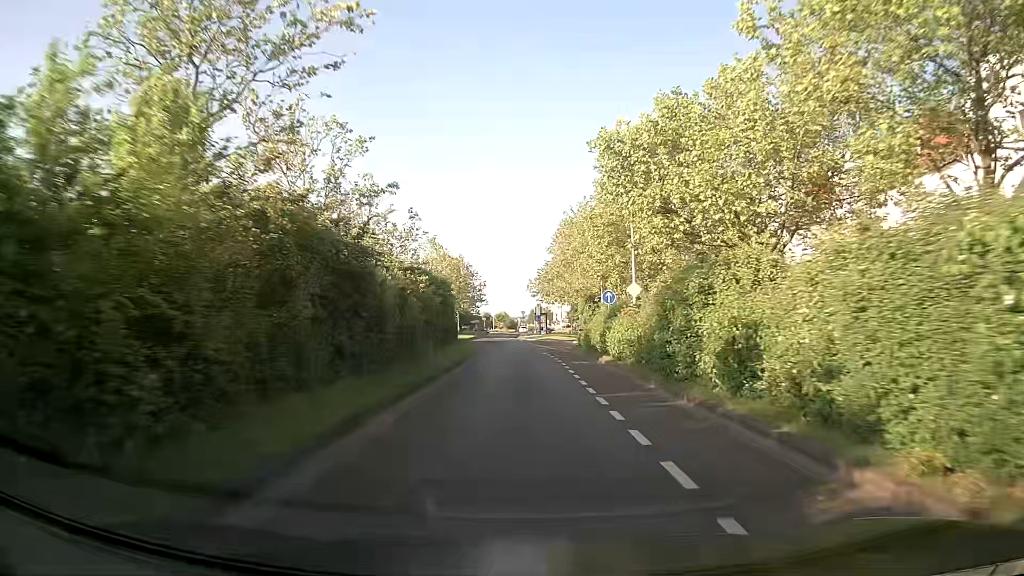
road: secondary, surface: asphalt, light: Day
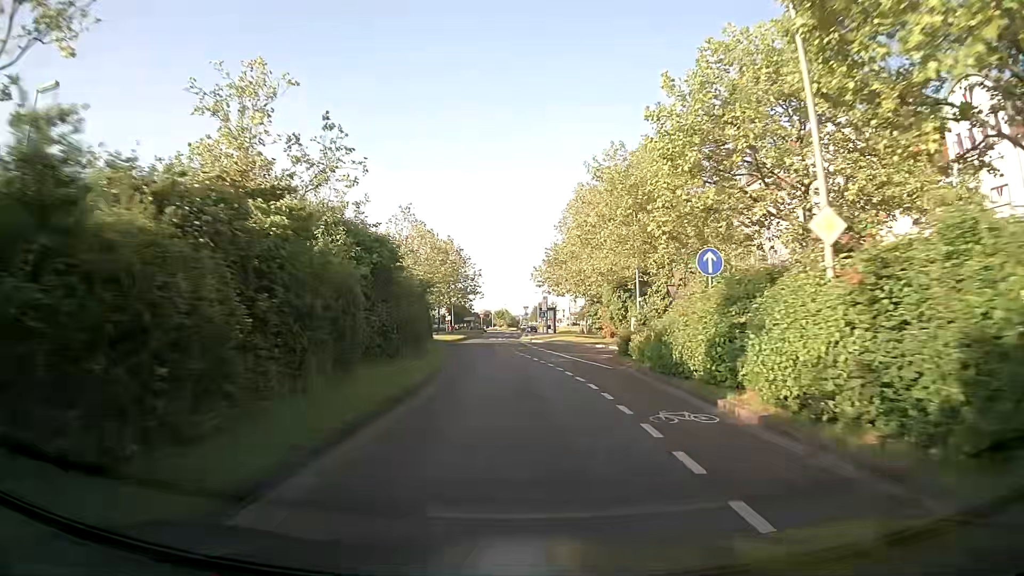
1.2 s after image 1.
(+0.1, +15.9) m; 0°
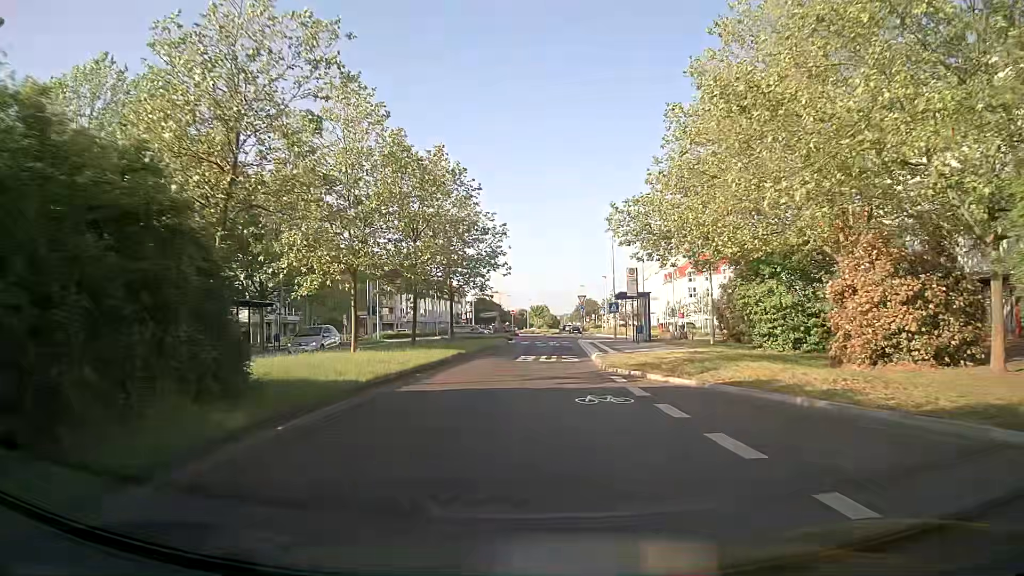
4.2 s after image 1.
(-1.3, +35.5) m; -3°
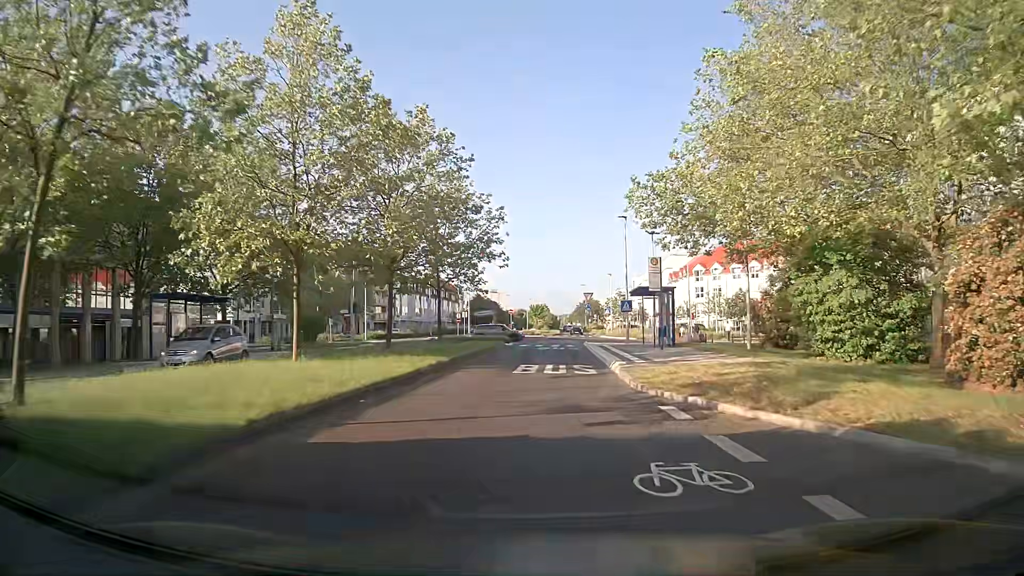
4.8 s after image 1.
(0.0, +6.0) m; 0°
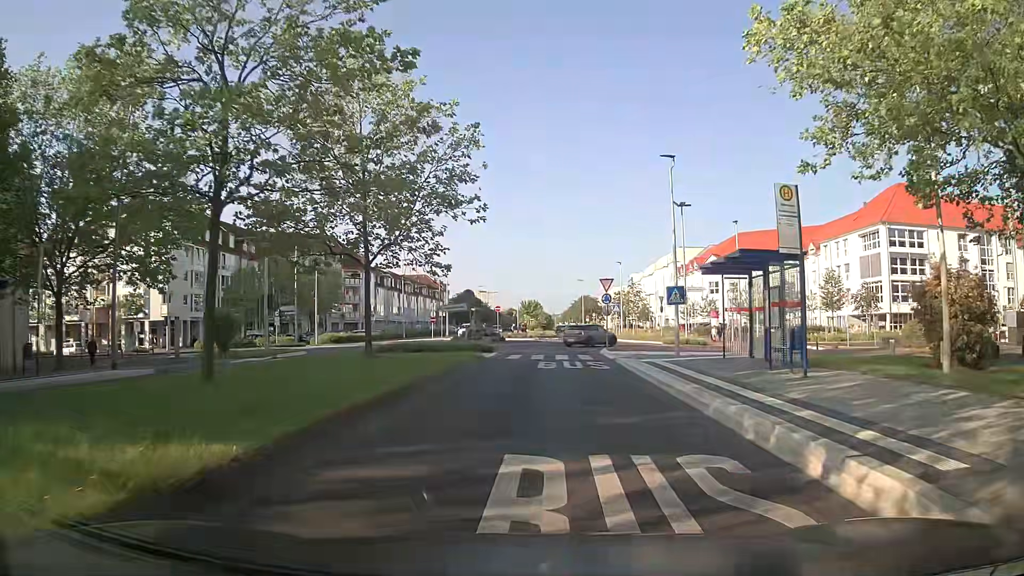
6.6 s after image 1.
(+0.1, +15.4) m; +1°
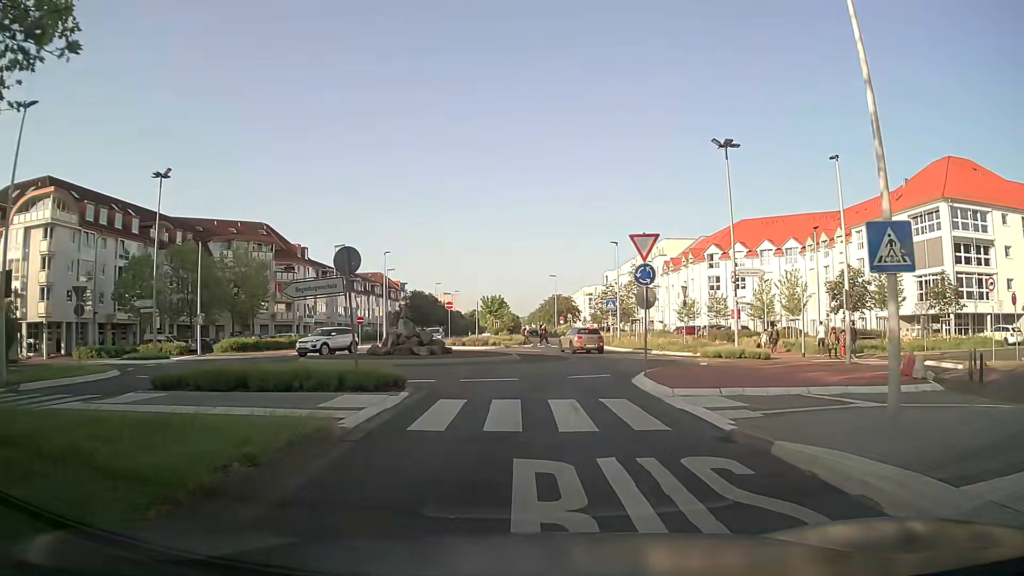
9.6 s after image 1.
(+0.4, +17.7) m; +2°
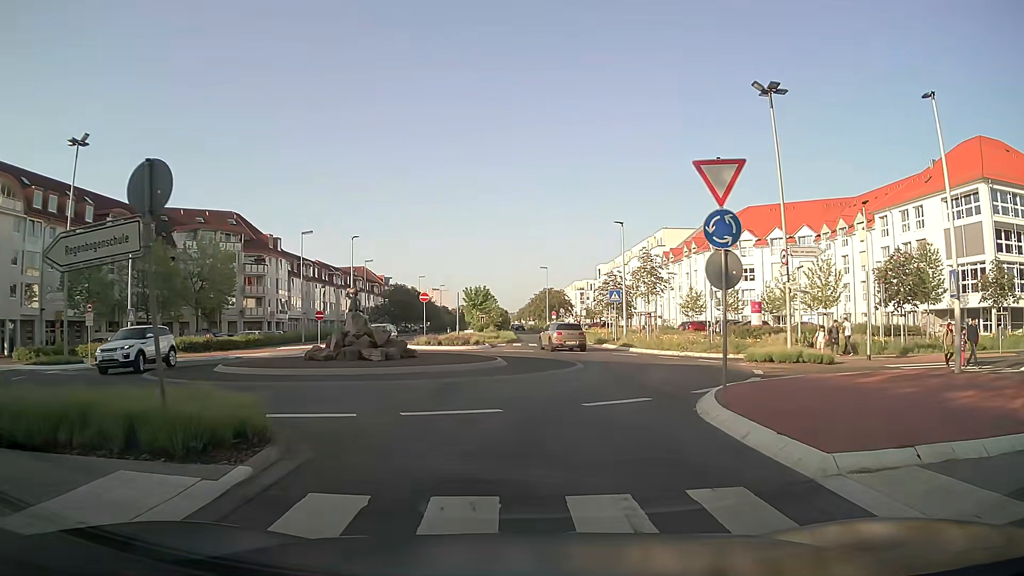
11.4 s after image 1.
(+0.2, +7.5) m; +3°
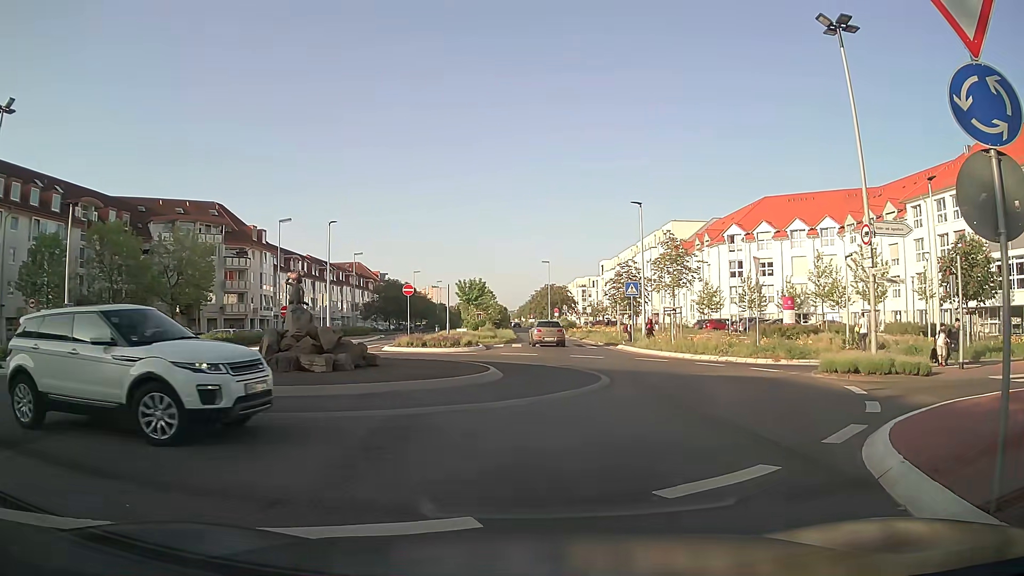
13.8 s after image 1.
(-0.1, +6.0) m; 0°
